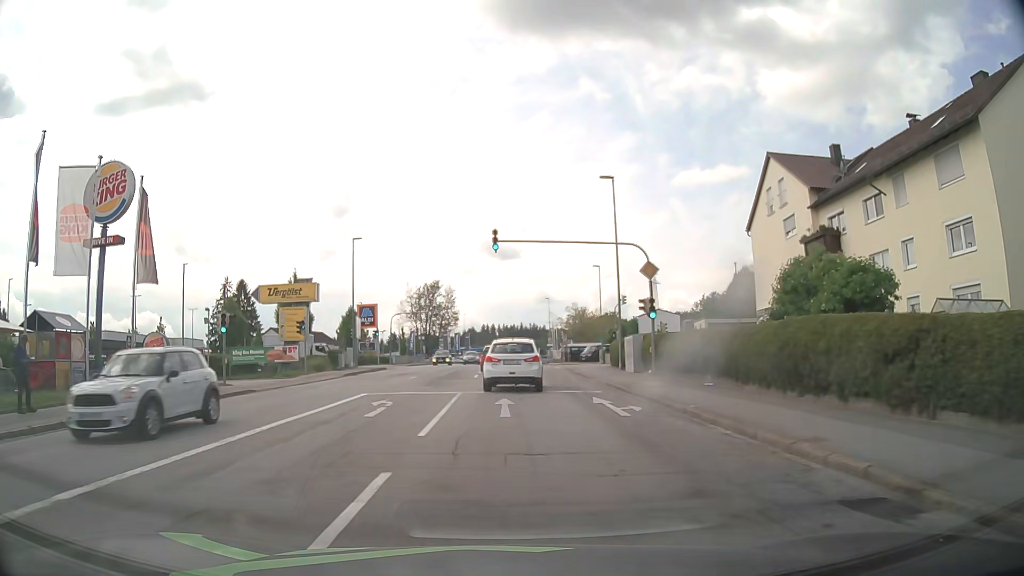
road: tertiary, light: Day
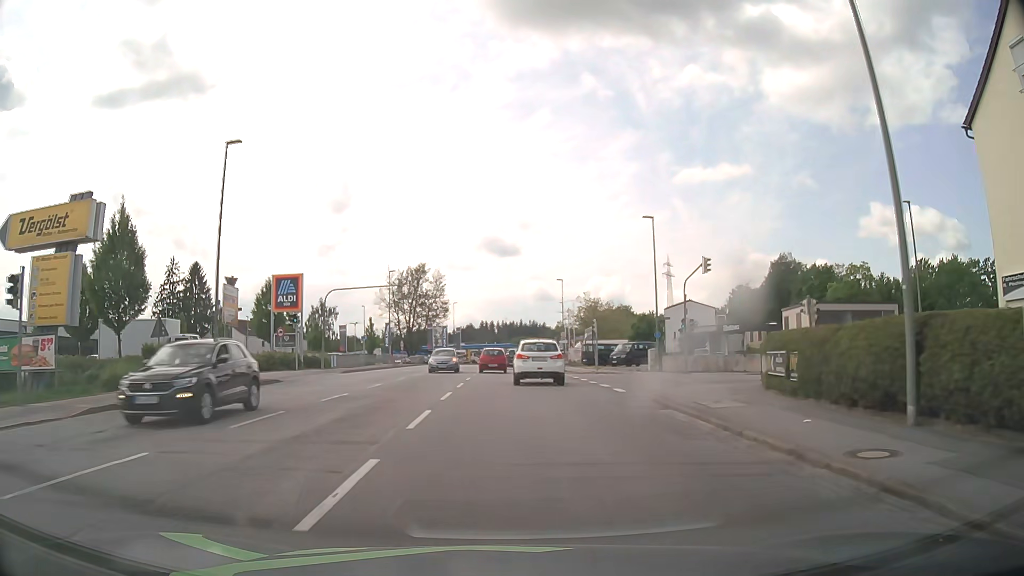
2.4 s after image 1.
(+0.1, +26.3) m; 0°
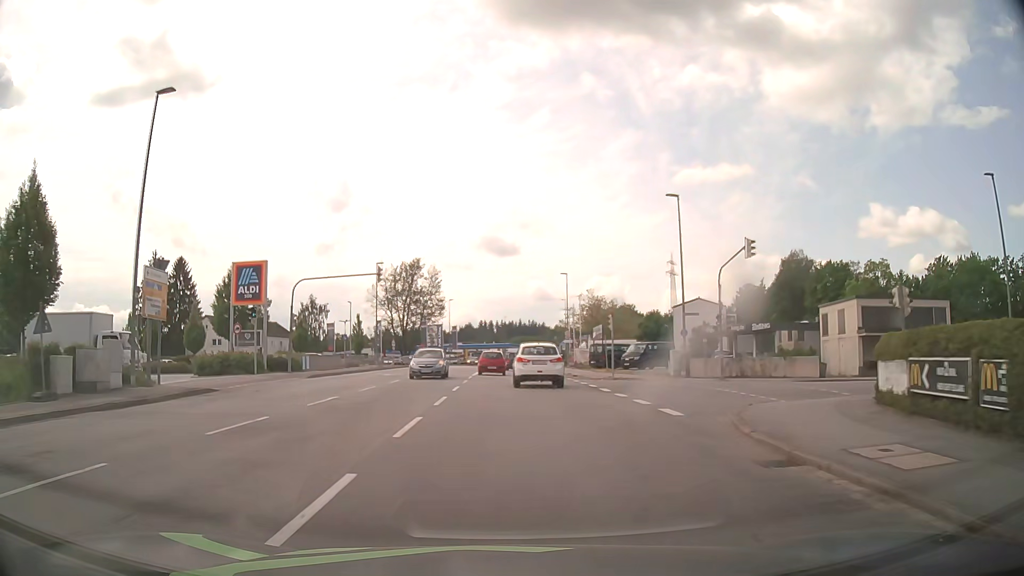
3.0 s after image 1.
(0.0, +6.9) m; 0°
(0, +10) (0, +20) (0, +30) (+1, +40) (+1, +50) (+1, +60) (+1, +70) (+2, +80) (+3, +90) (+3, +100) m
